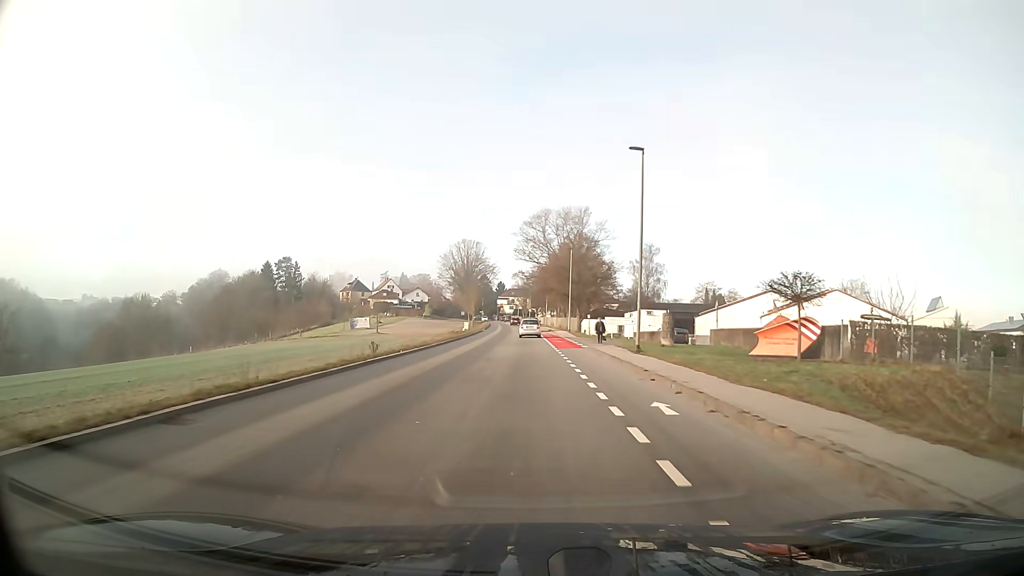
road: tertiary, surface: asphalt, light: Day
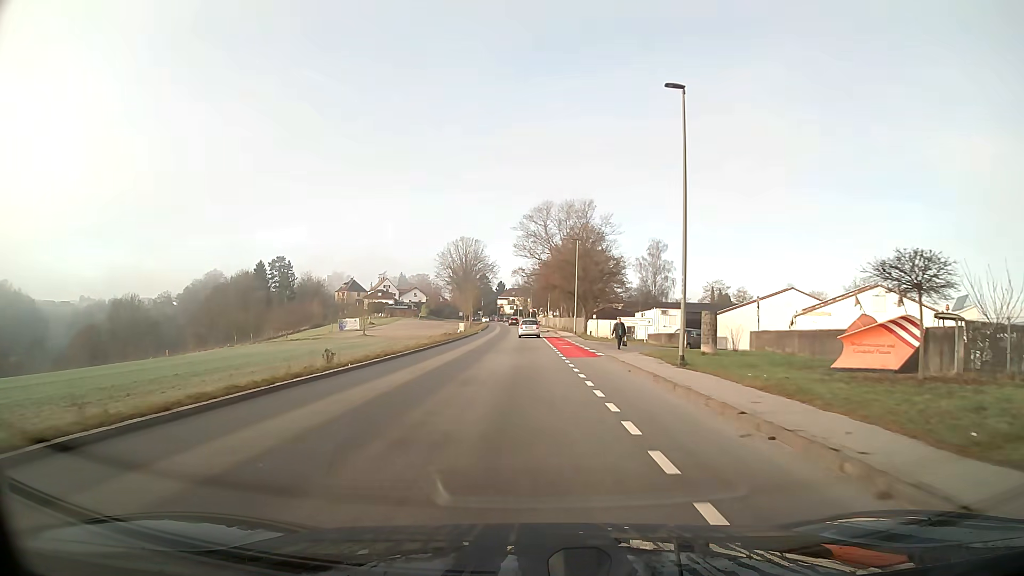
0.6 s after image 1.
(0.0, +7.6) m; 0°
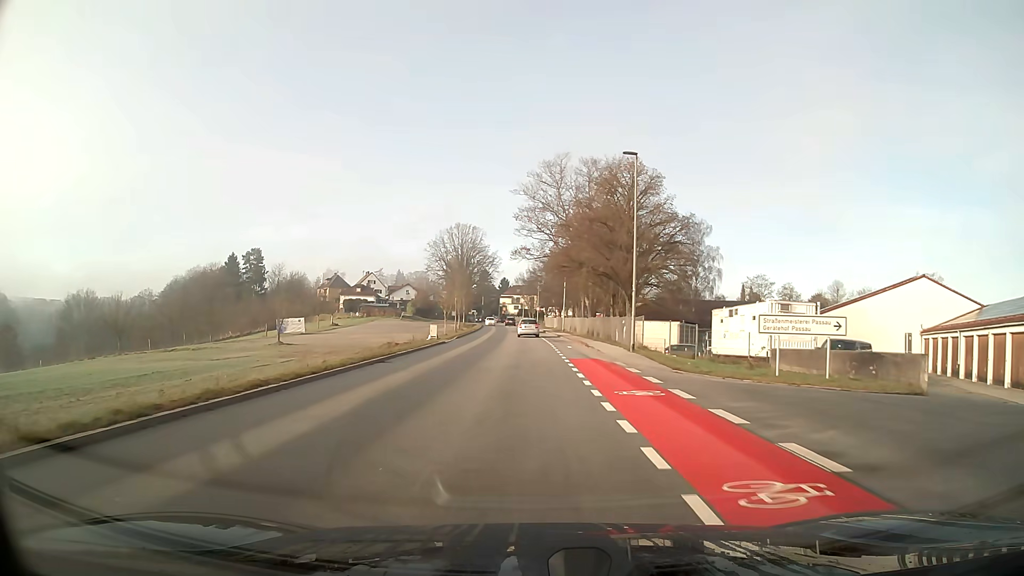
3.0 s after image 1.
(-0.1, +29.9) m; -1°
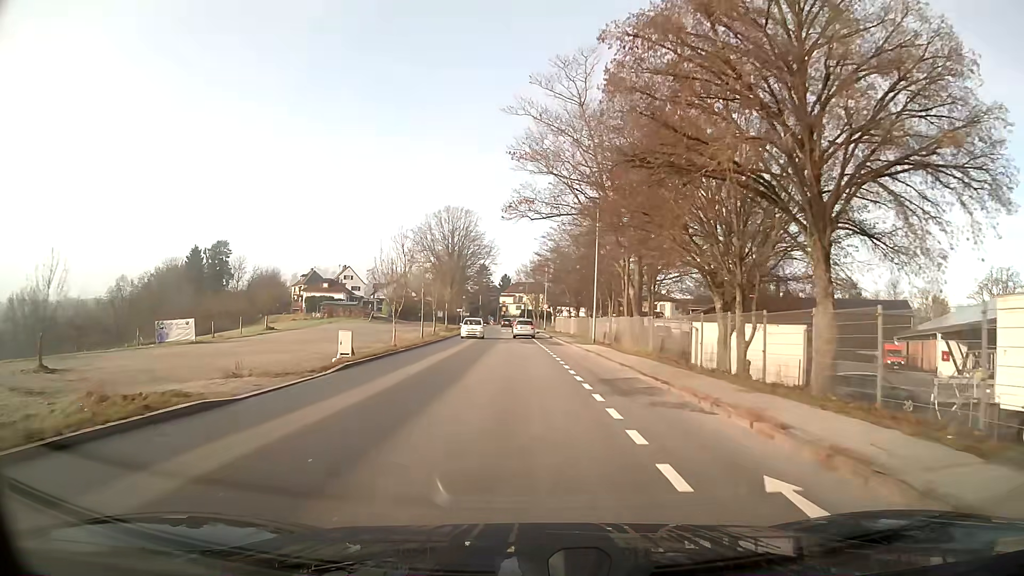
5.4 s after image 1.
(-0.1, +29.1) m; 0°
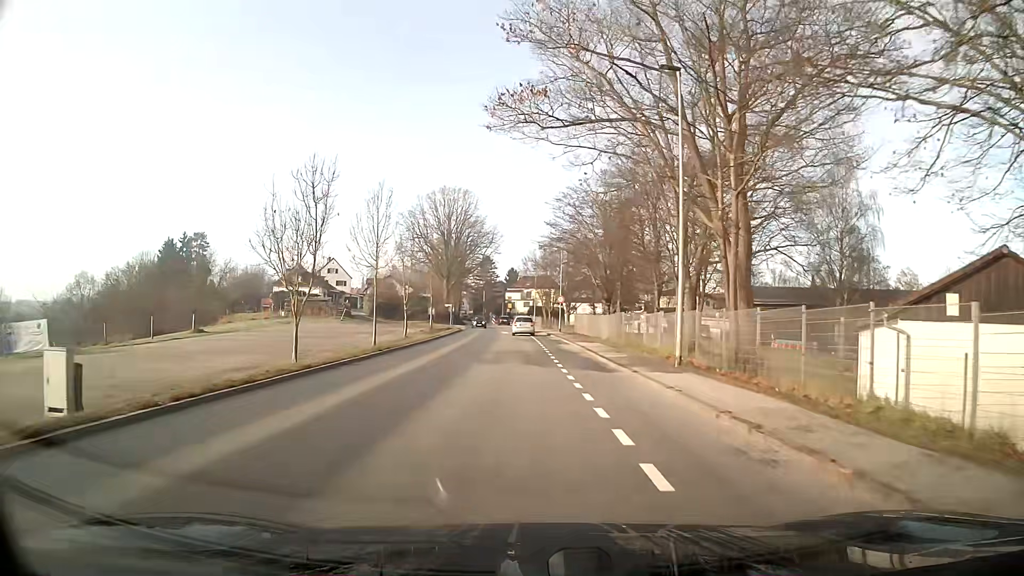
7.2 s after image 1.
(-0.1, +20.0) m; 0°
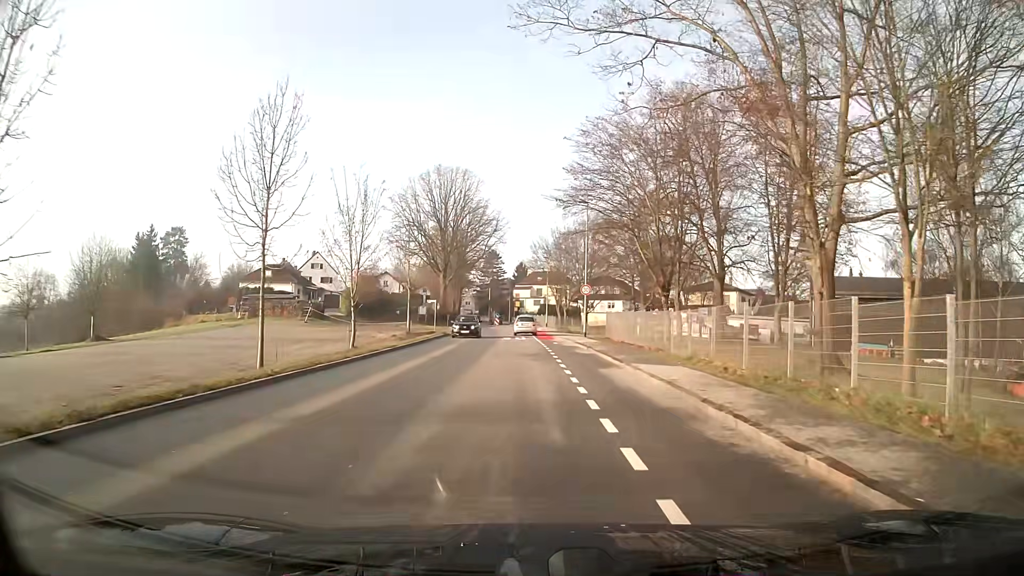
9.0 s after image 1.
(-0.1, +17.2) m; -1°
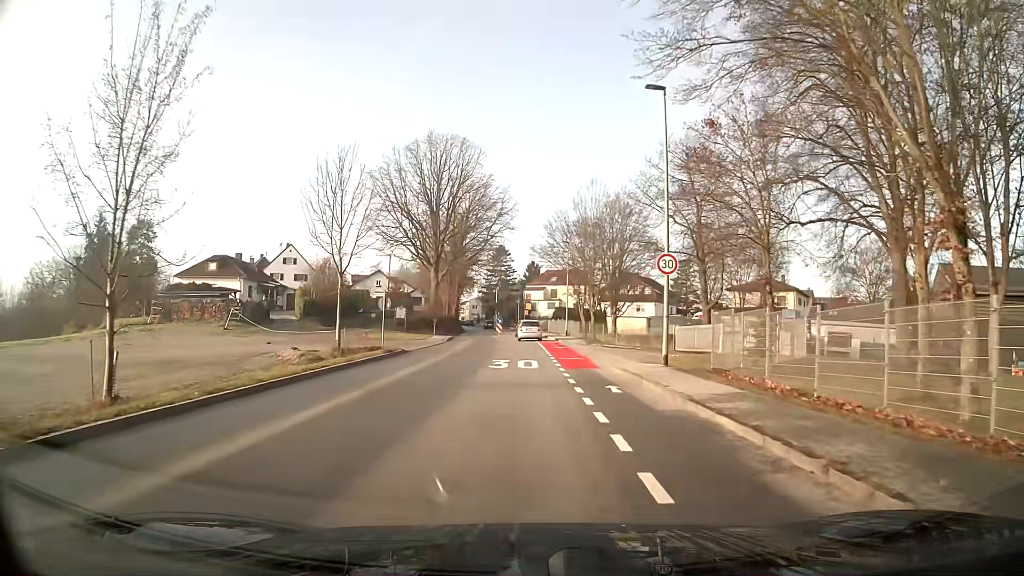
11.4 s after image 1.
(-0.2, +21.1) m; -1°
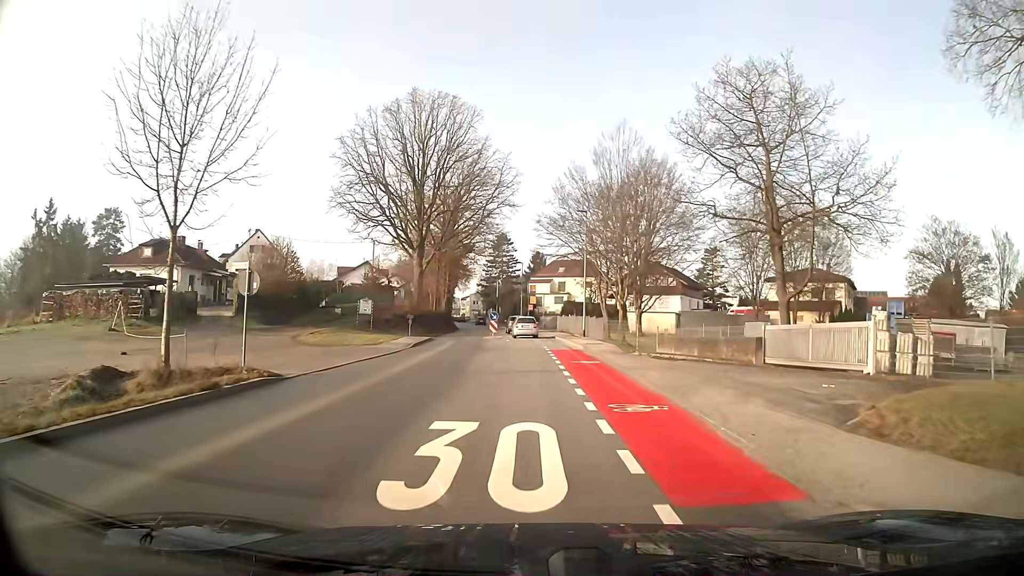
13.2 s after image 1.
(-0.1, +15.1) m; 0°
